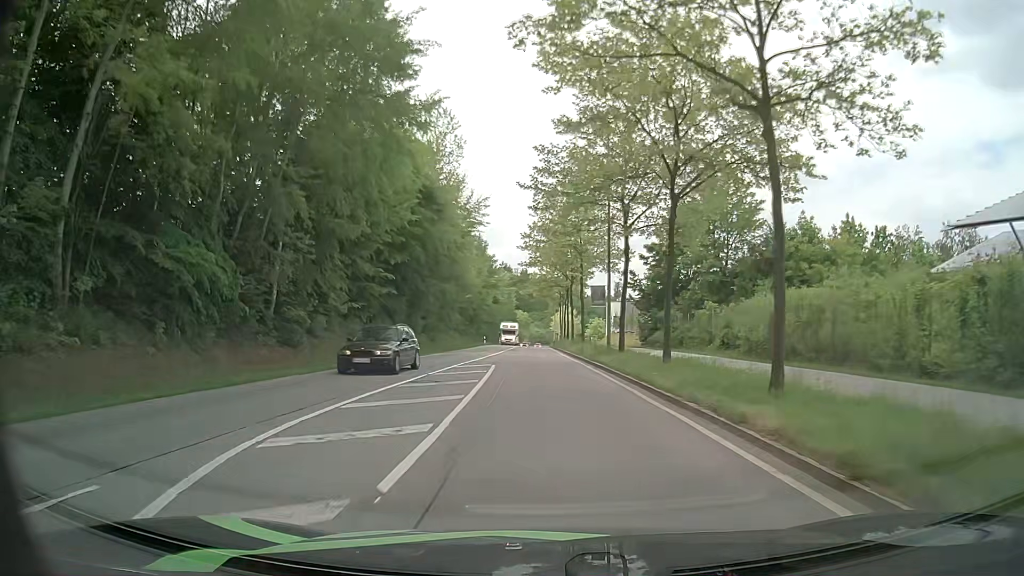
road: secondary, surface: asphalt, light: Day
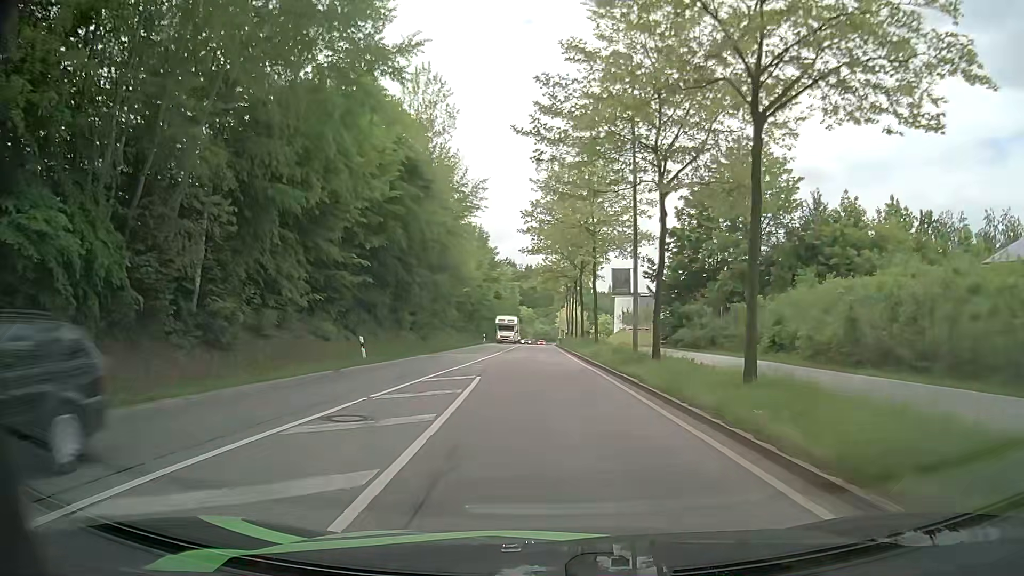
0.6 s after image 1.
(0.0, +7.1) m; 0°
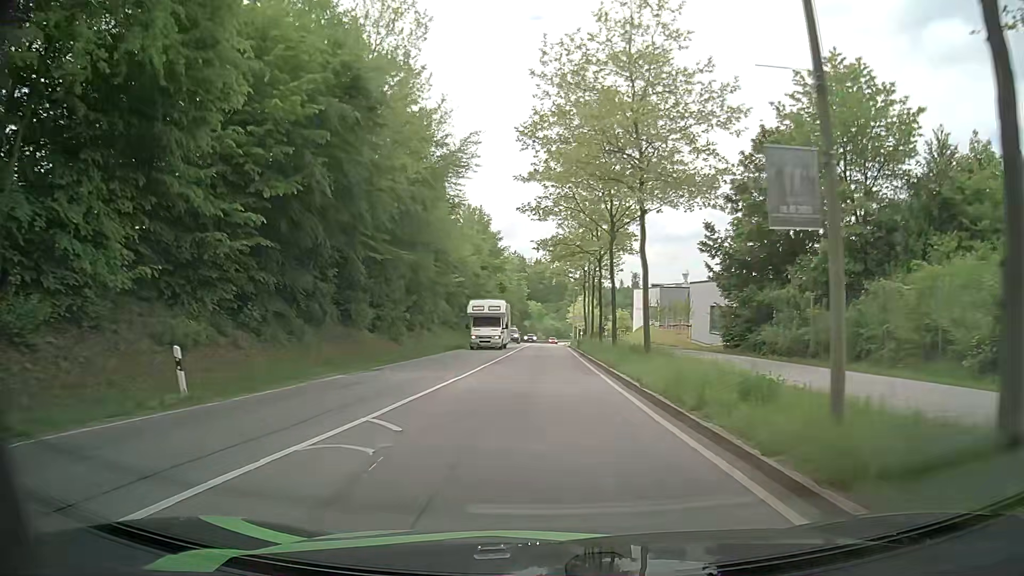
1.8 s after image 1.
(-0.2, +14.6) m; 0°
(0, +10) (0, +20) (-1, +30) (-1, +40) (-1, +50) (-1, +60) (-1, +70) (-1, +80) (-1, +90) (-1, +100) m
